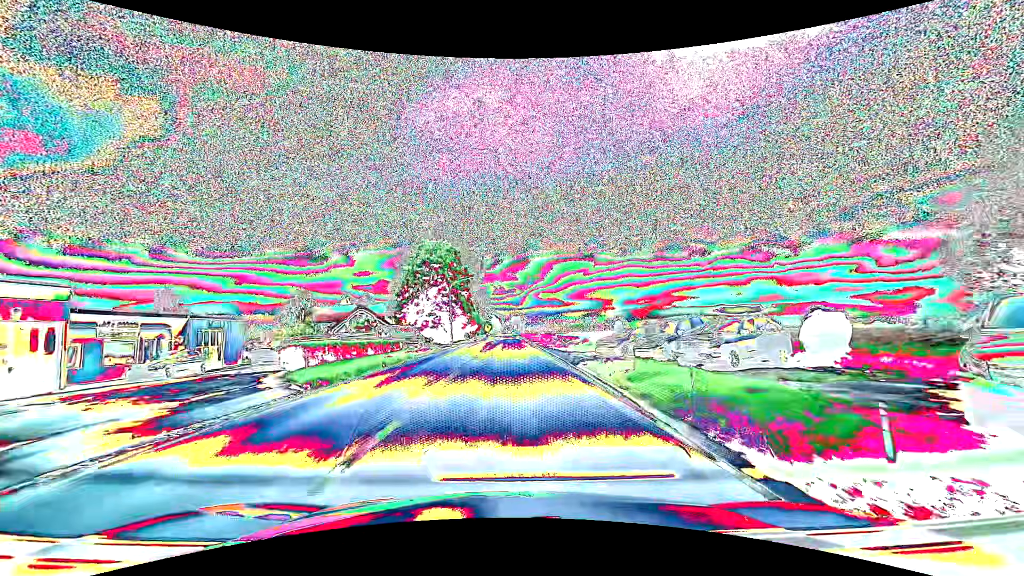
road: primary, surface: asphalt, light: Day
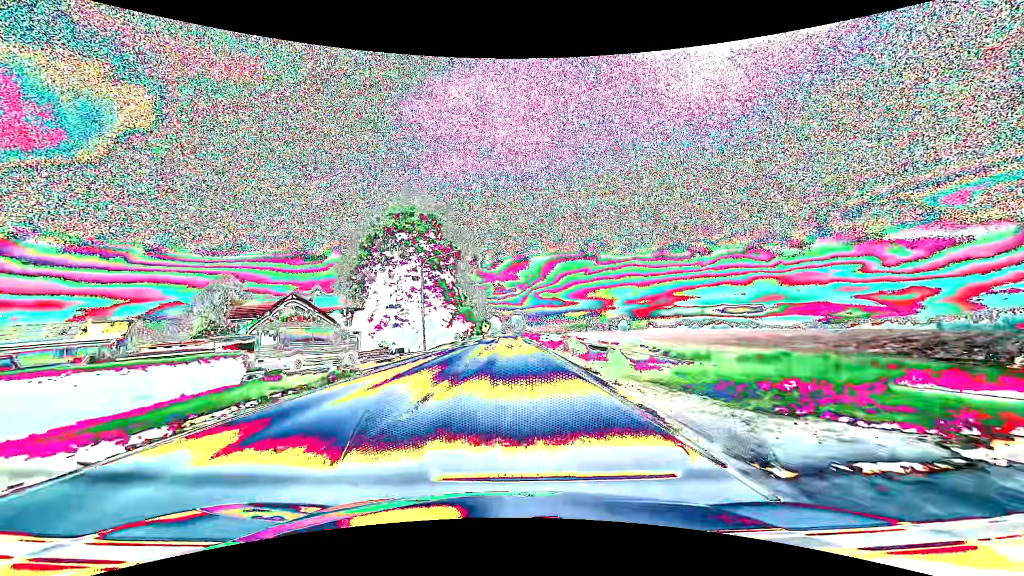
(-0.1, +23.8) m; 0°
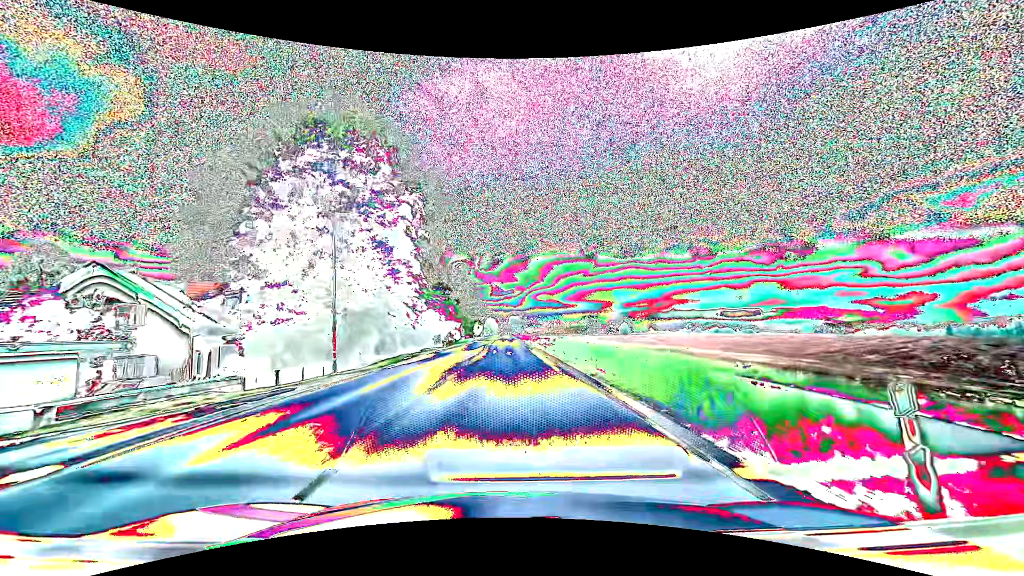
(+0.1, +23.8) m; 0°
(0, +10) (0, +20) (0, +30) (0, +40) (0, +50) (0, +60) (0, +70) (0, +80) (0, +90) (0, +100) m
